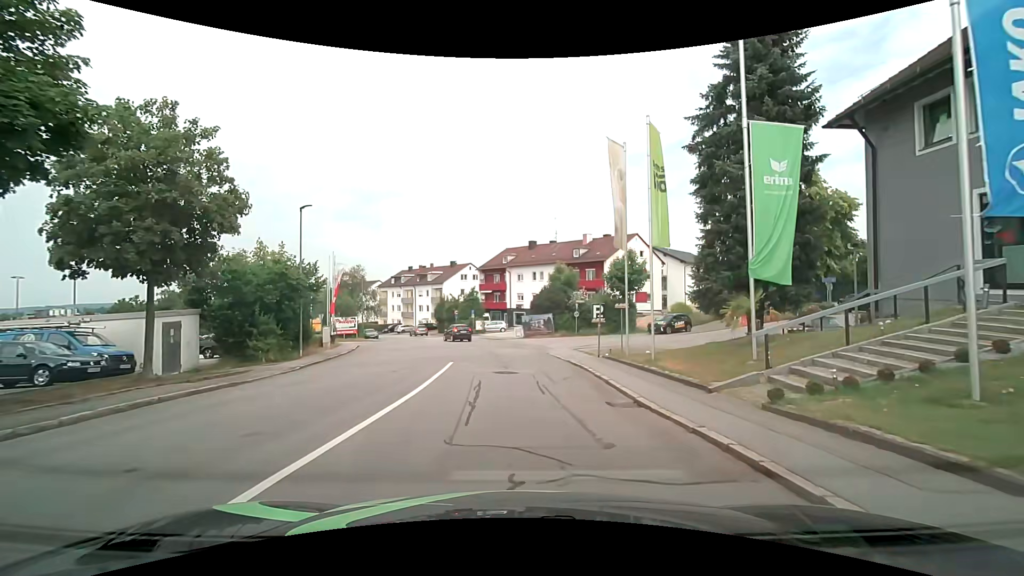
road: residential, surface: asphalt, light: Day
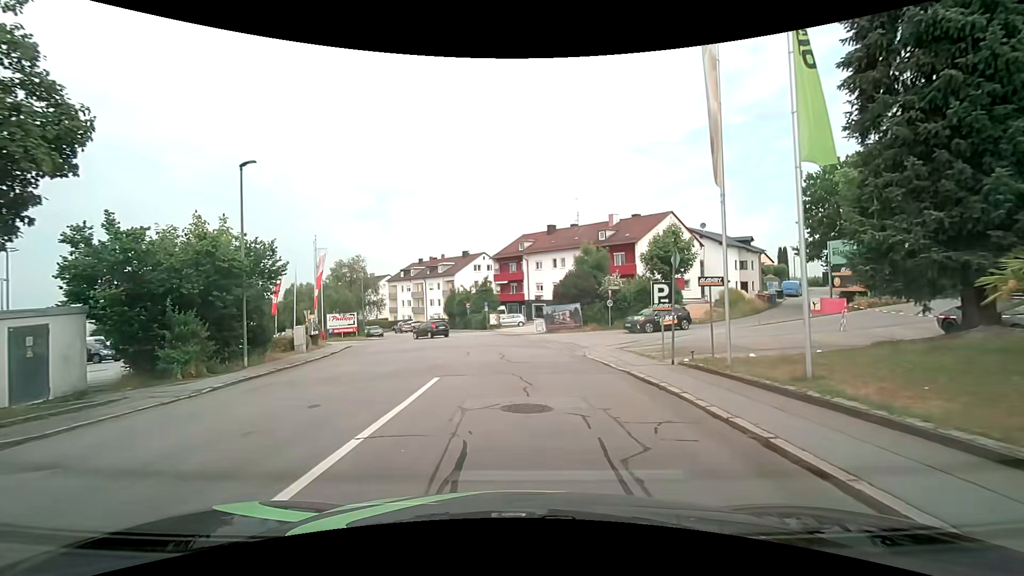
(-0.1, +7.4) m; -2°
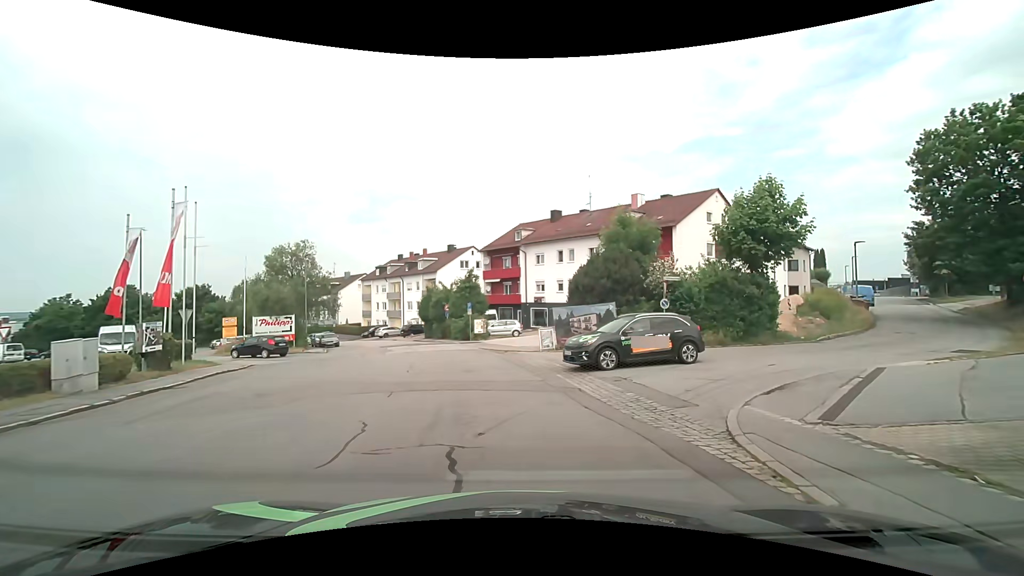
(-0.2, +13.7) m; 0°
